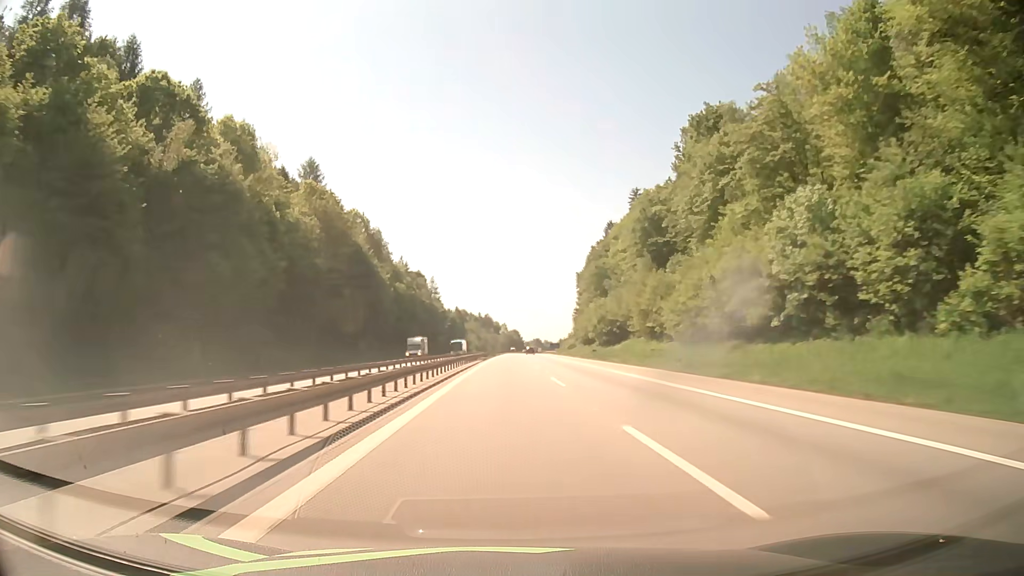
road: motorway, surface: asphalt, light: Day
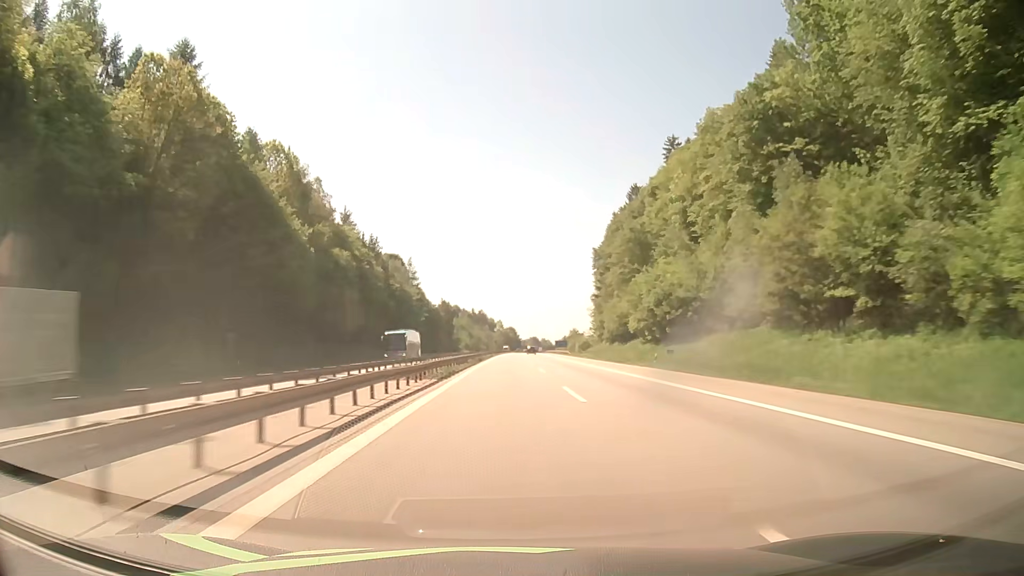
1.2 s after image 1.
(+0.2, +43.2) m; 0°
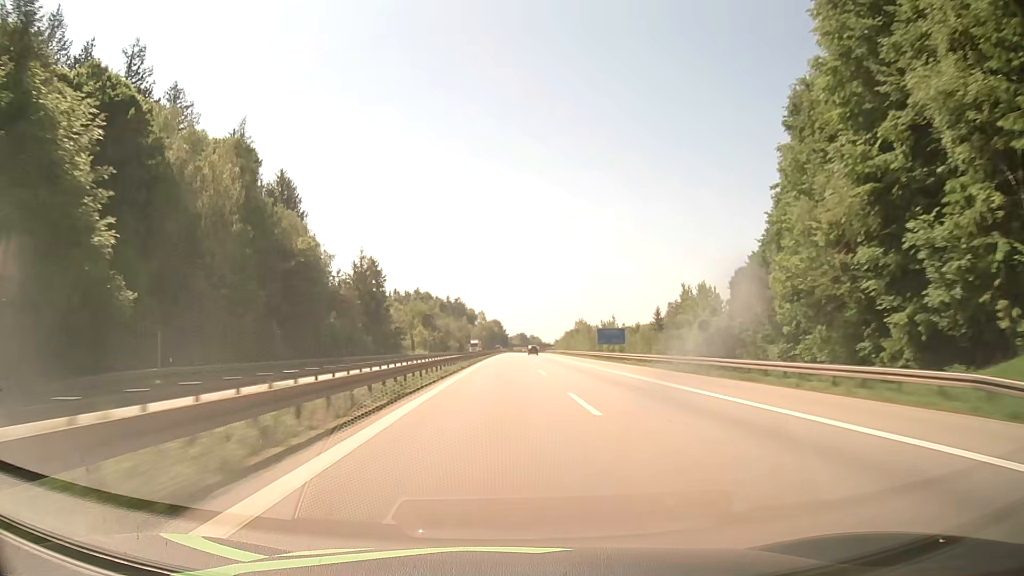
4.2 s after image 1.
(+0.9, +111.6) m; +1°
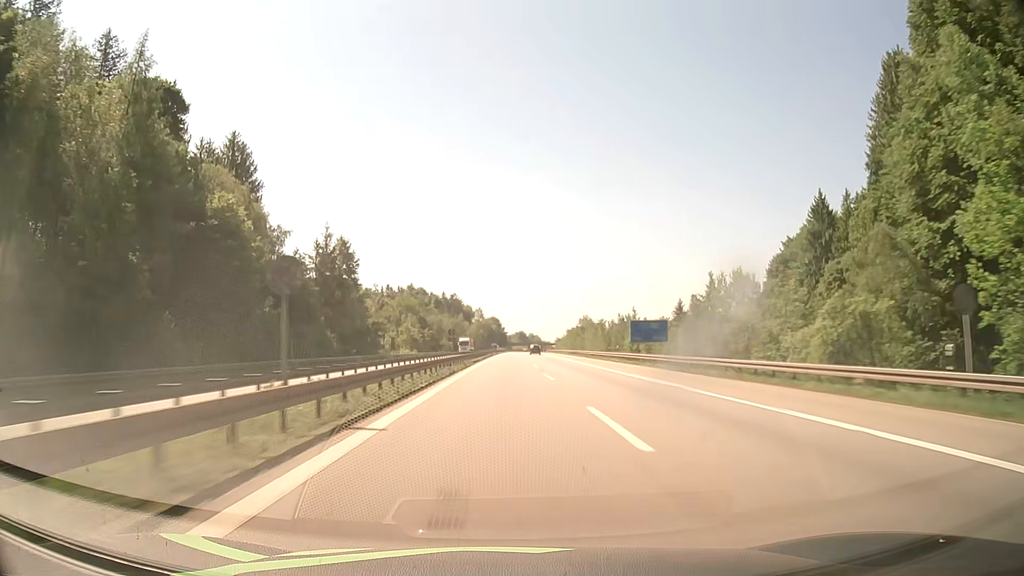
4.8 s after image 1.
(-0.1, +23.0) m; 0°
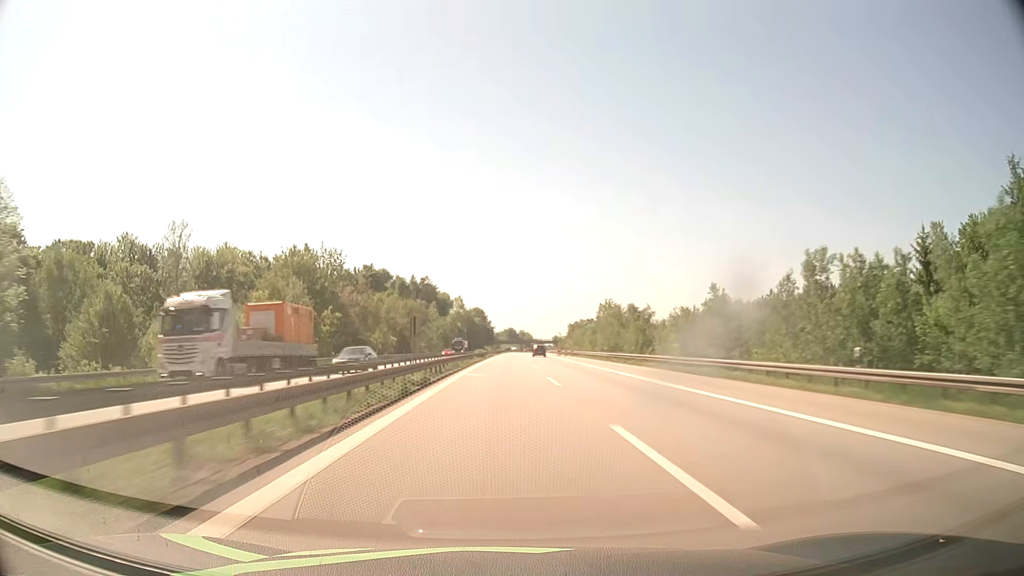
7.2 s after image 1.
(+0.7, +93.9) m; +1°
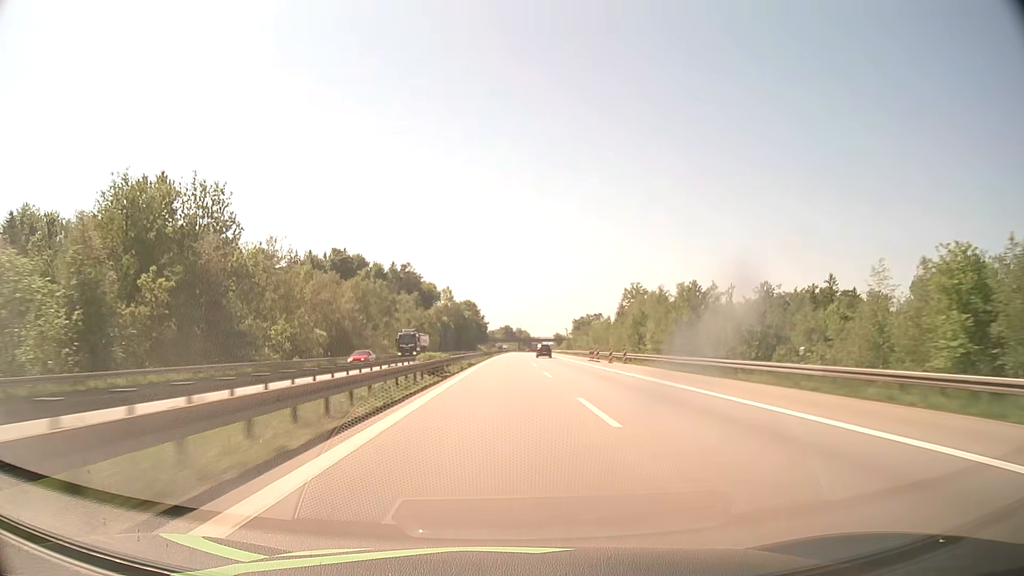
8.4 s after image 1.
(+0.2, +48.2) m; 0°
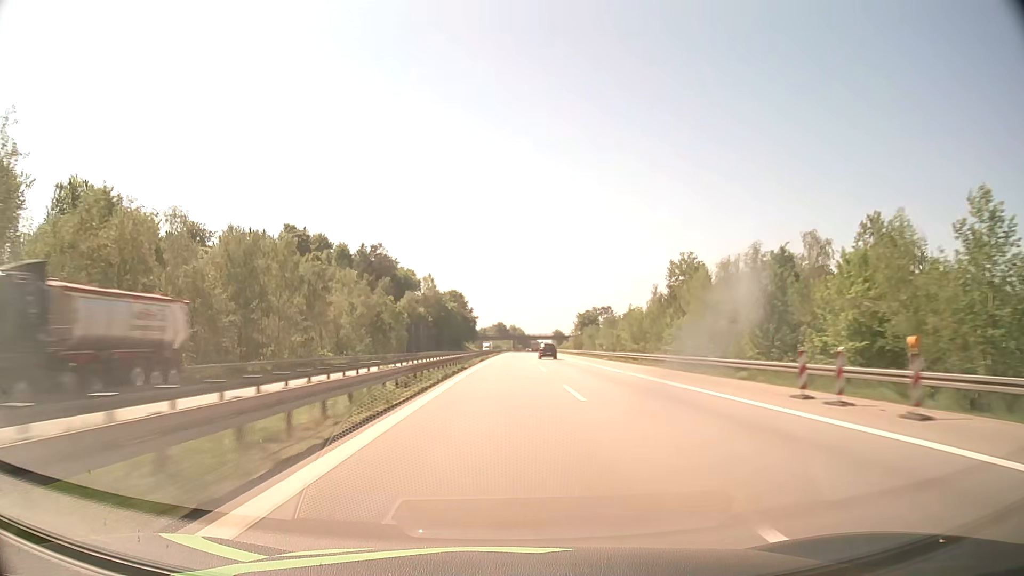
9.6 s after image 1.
(+0.3, +49.0) m; +1°
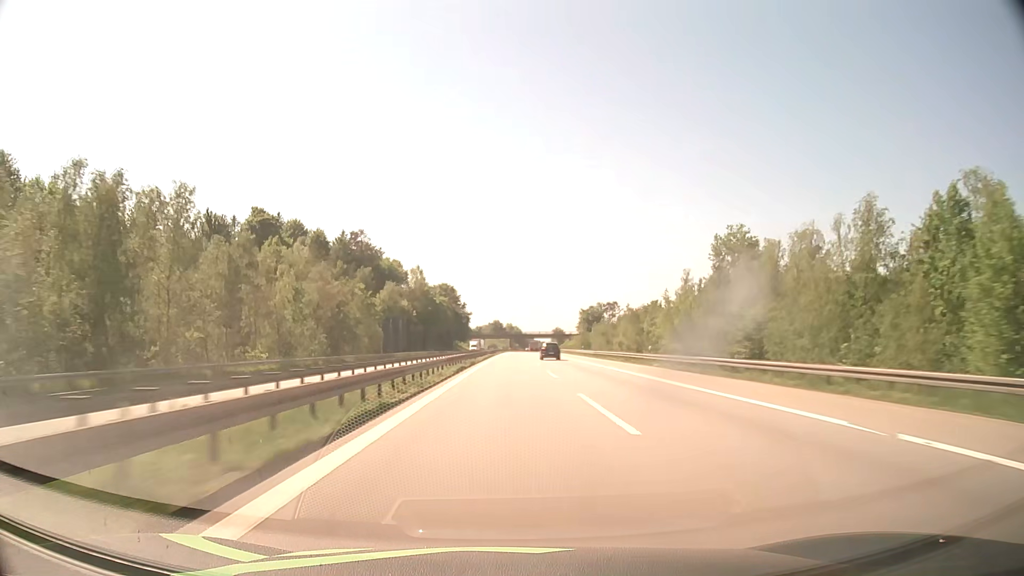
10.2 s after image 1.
(+0.1, +24.7) m; 0°
(0, +10) (0, +20) (0, +30) (0, +40) (0, +50) (0, +60) (0, +70) (+1, +80) (+1, +90) (+1, +100) m
